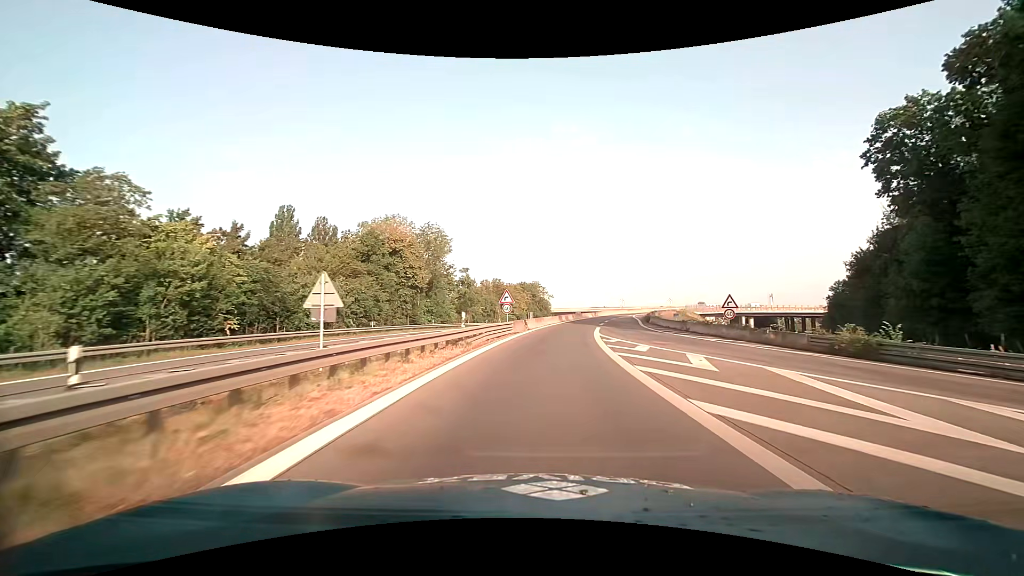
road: motorway_link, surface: asphalt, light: Day
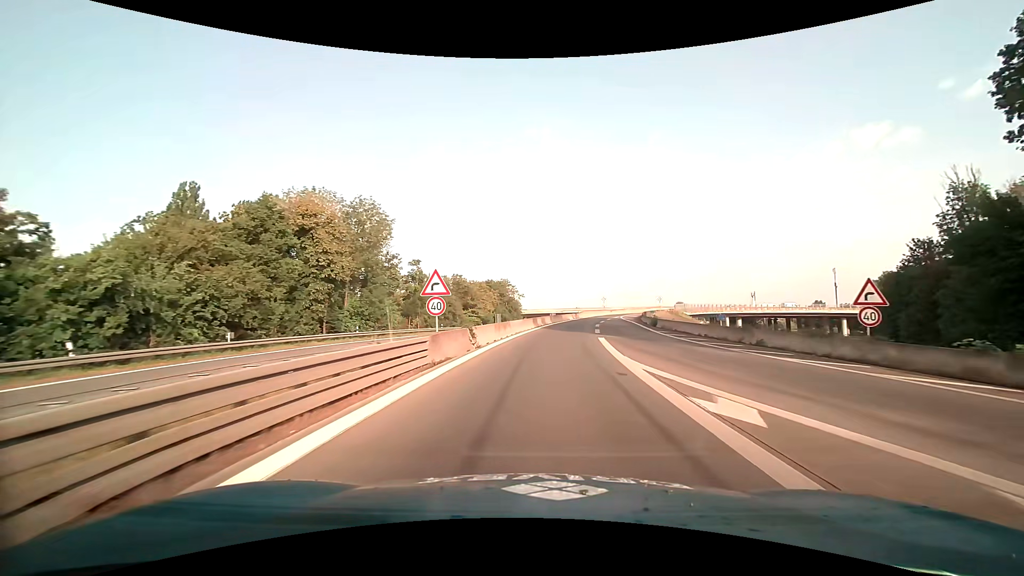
(+0.5, +18.2) m; +3°
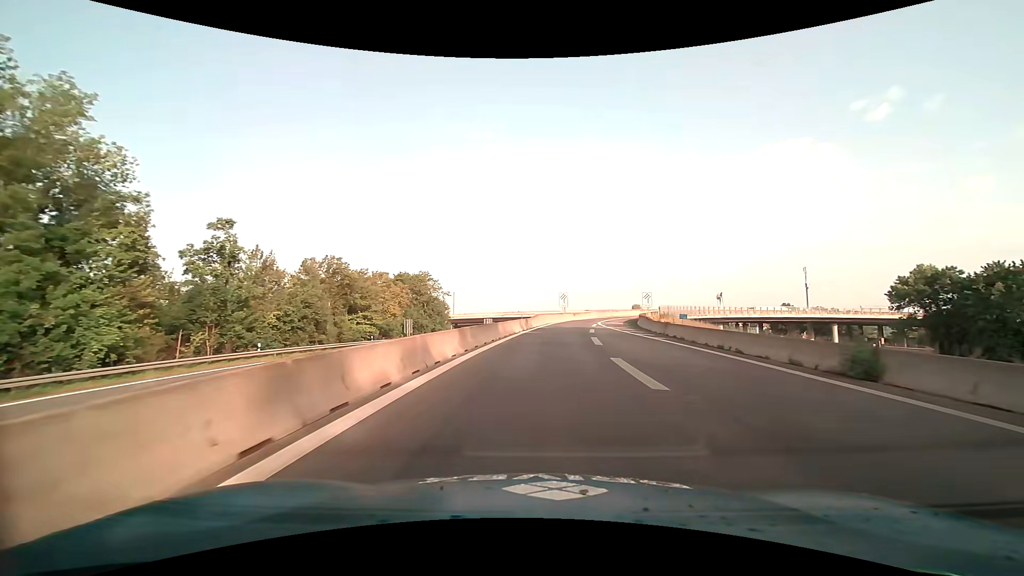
(+2.1, +36.2) m; +7°
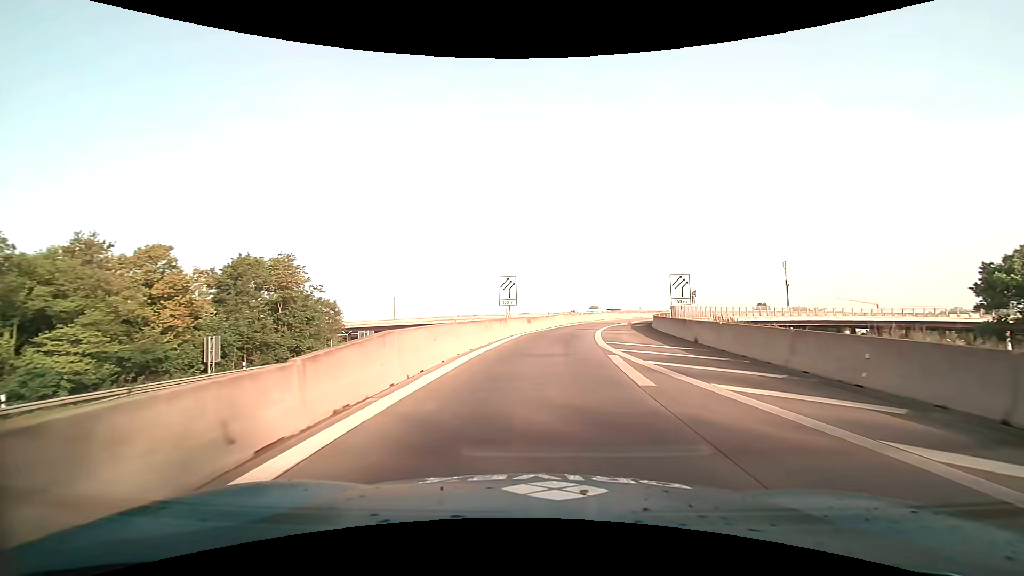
(+2.0, +35.7) m; +7°
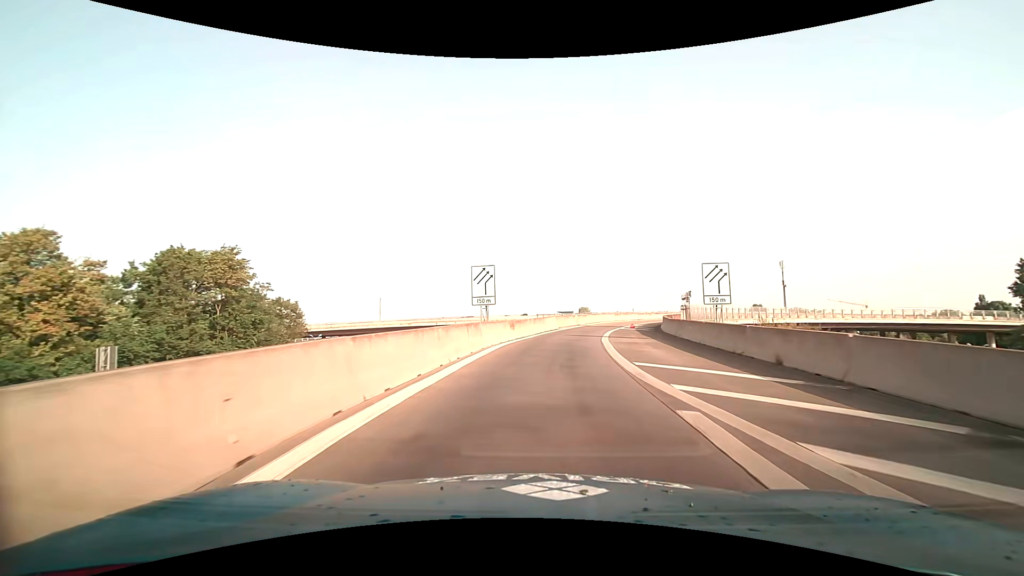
(+0.1, +8.5) m; +1°
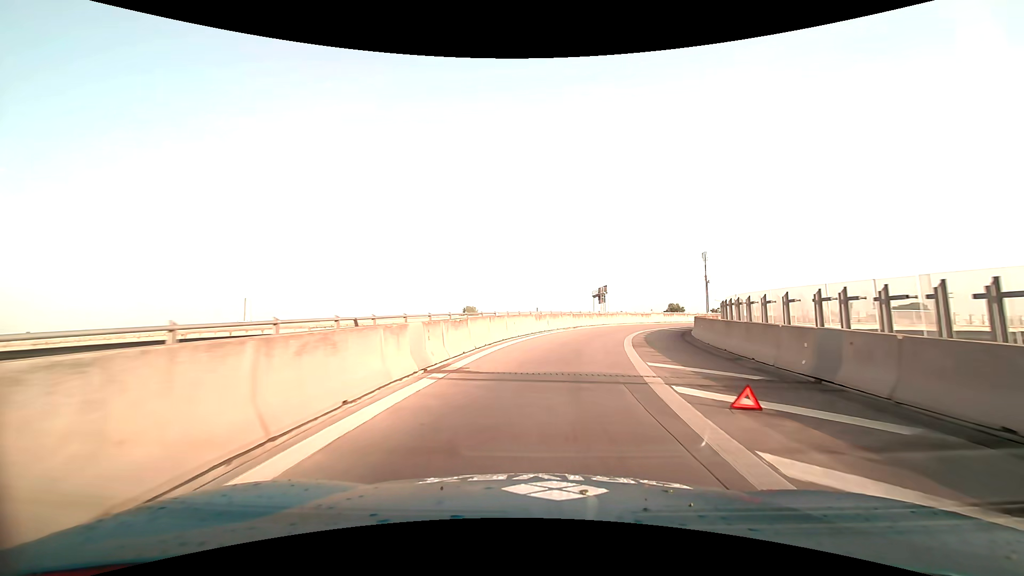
(+4.0, +39.7) m; +13°
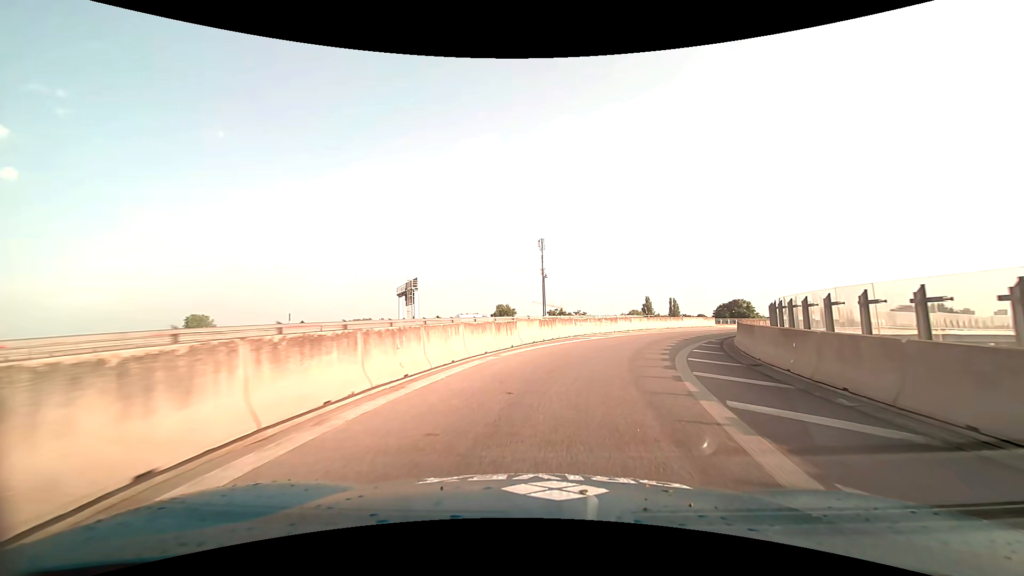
(+5.6, +36.2) m; +21°
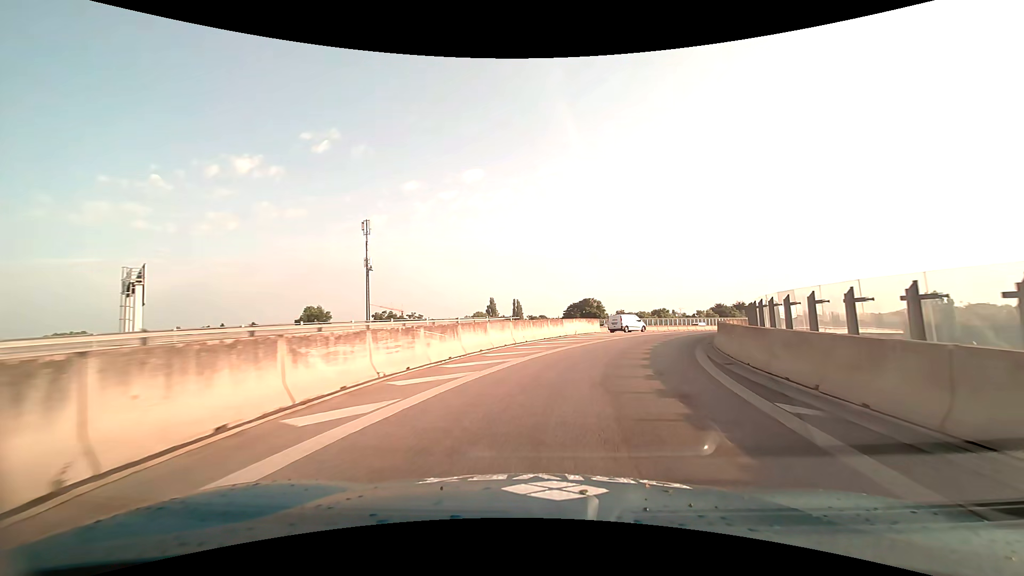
(+3.1, +21.2) m; +17°
